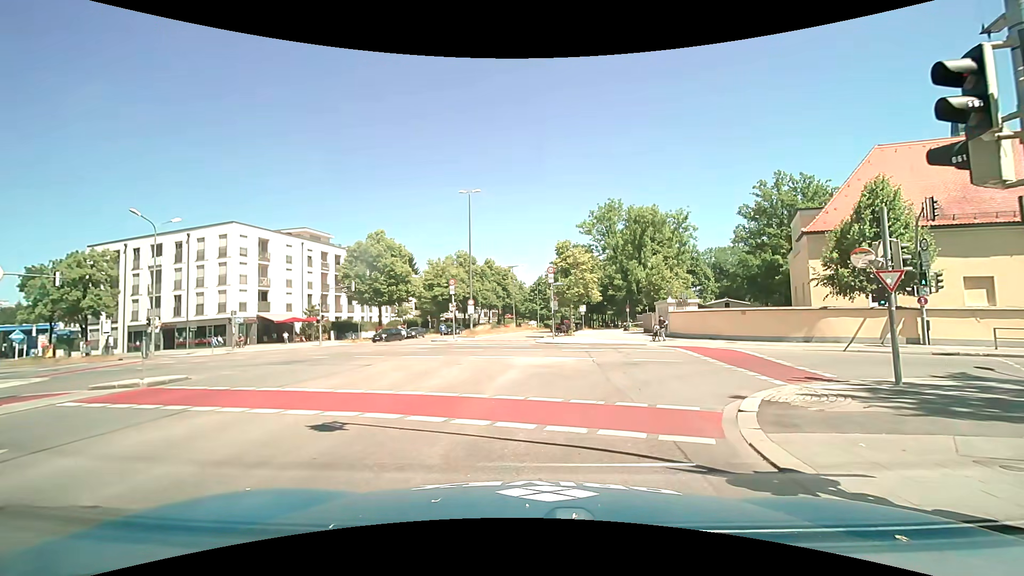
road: secondary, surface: asphalt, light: Day
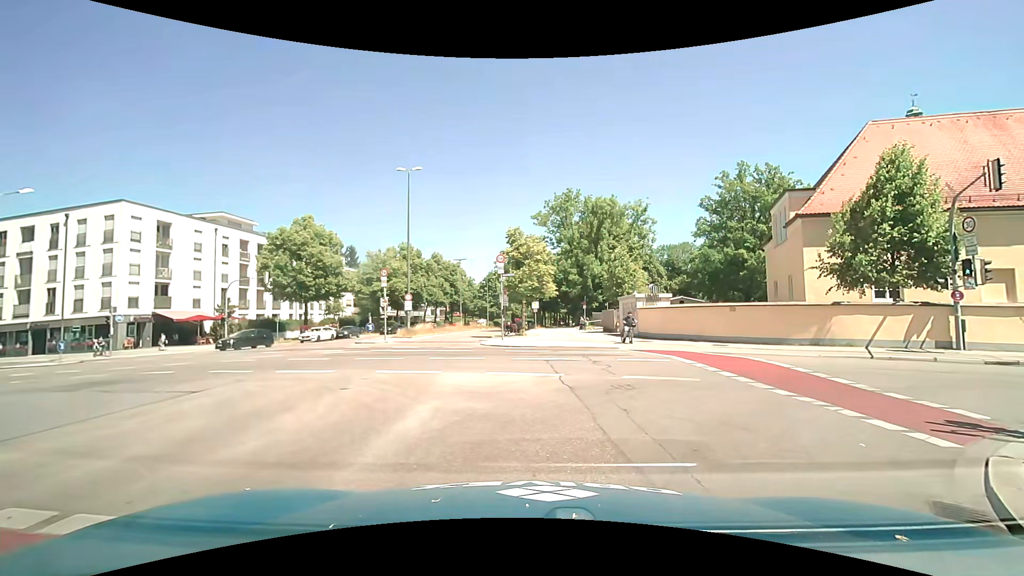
(+0.4, +6.1) m; +8°
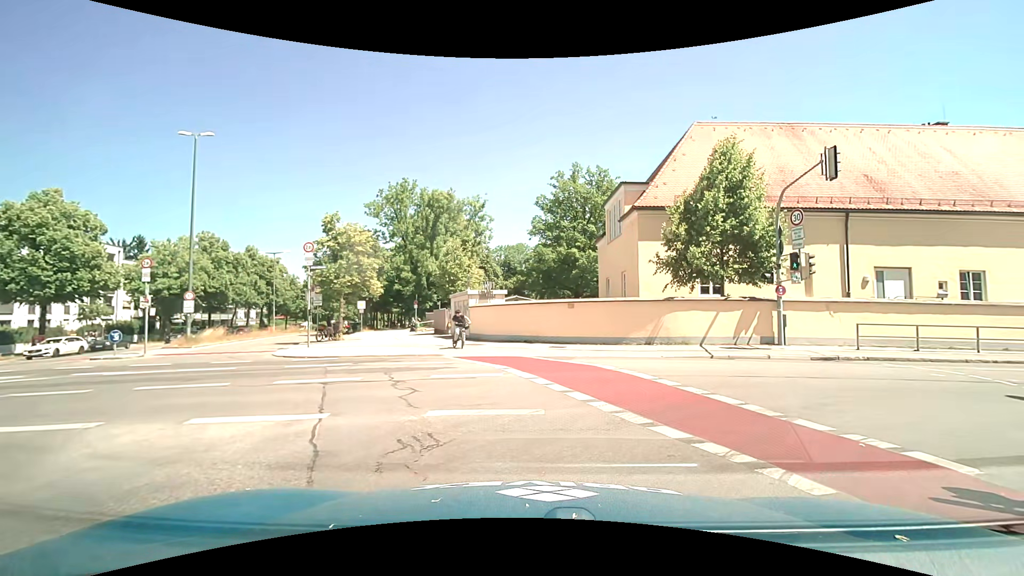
(+0.6, +4.3) m; +17°
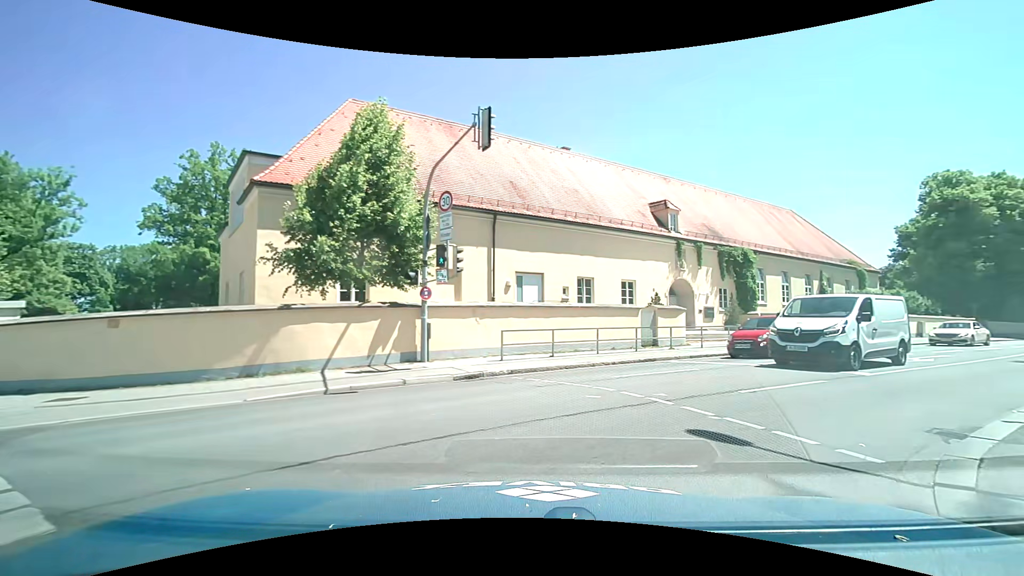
(+2.0, +5.6) m; +40°
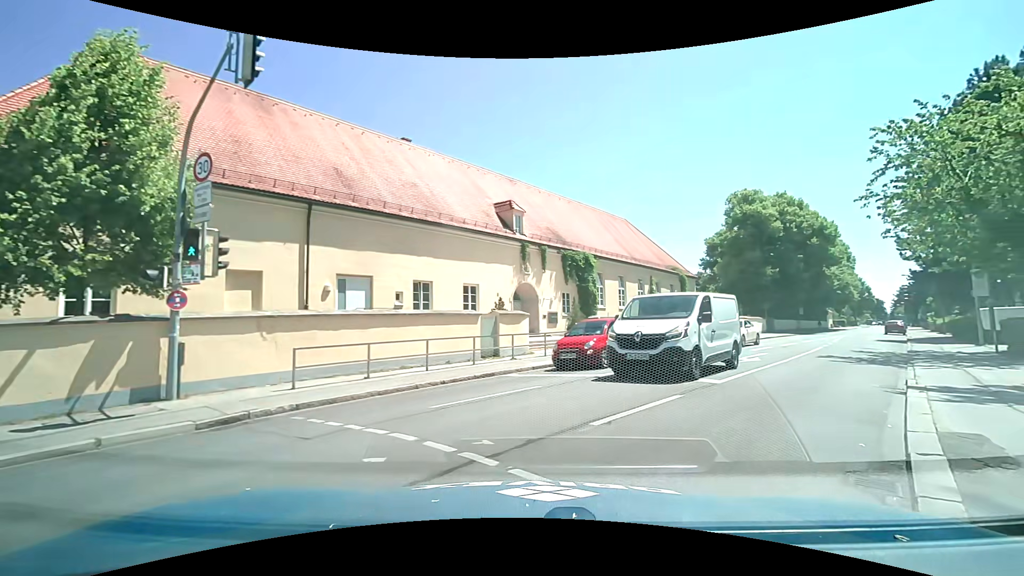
(+0.4, +3.1) m; +15°
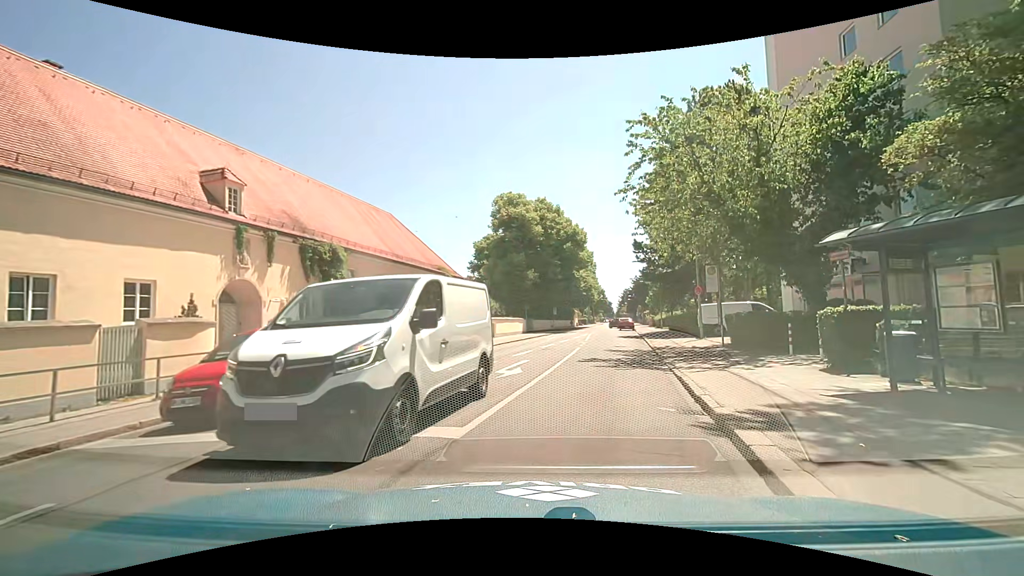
(+1.3, +5.3) m; +23°
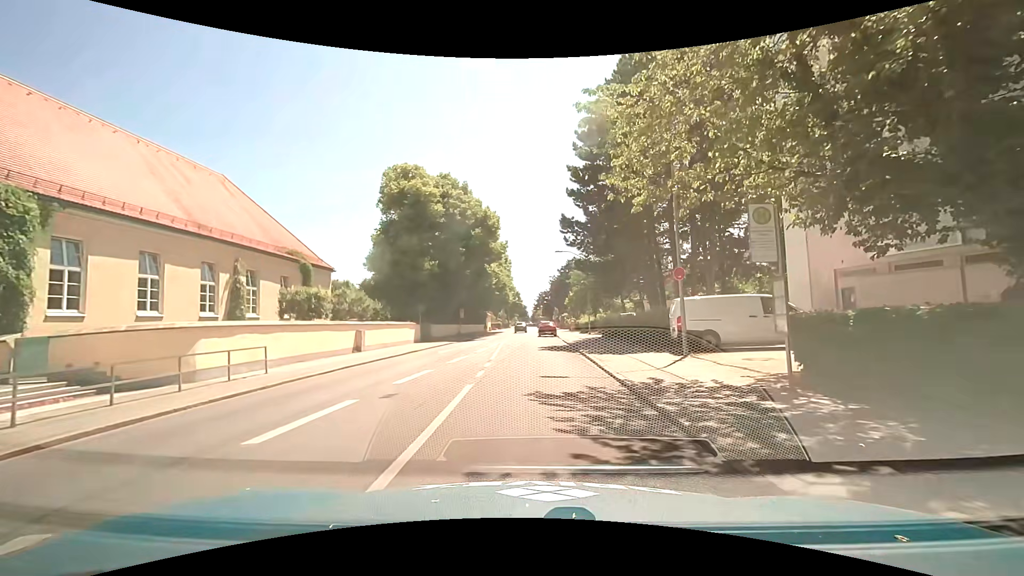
(+1.7, +12.9) m; +10°
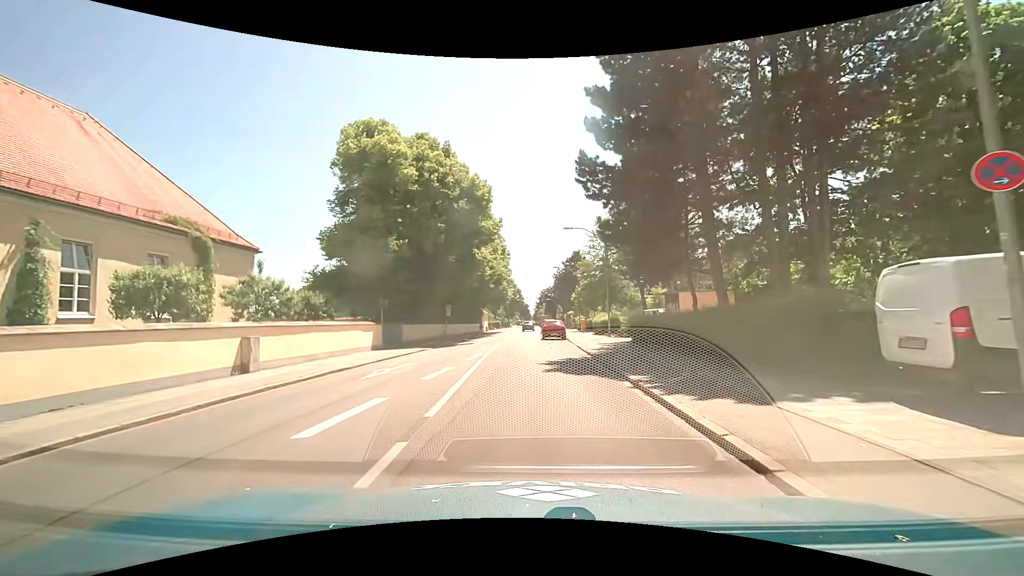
(+0.1, +11.4) m; 0°
(0, +10) (-1, +20) (-1, +30) (-1, +40) (-2, +50) (-1, +60) (-1, +70) (-1, +80) (-1, +90) (0, +100) m
